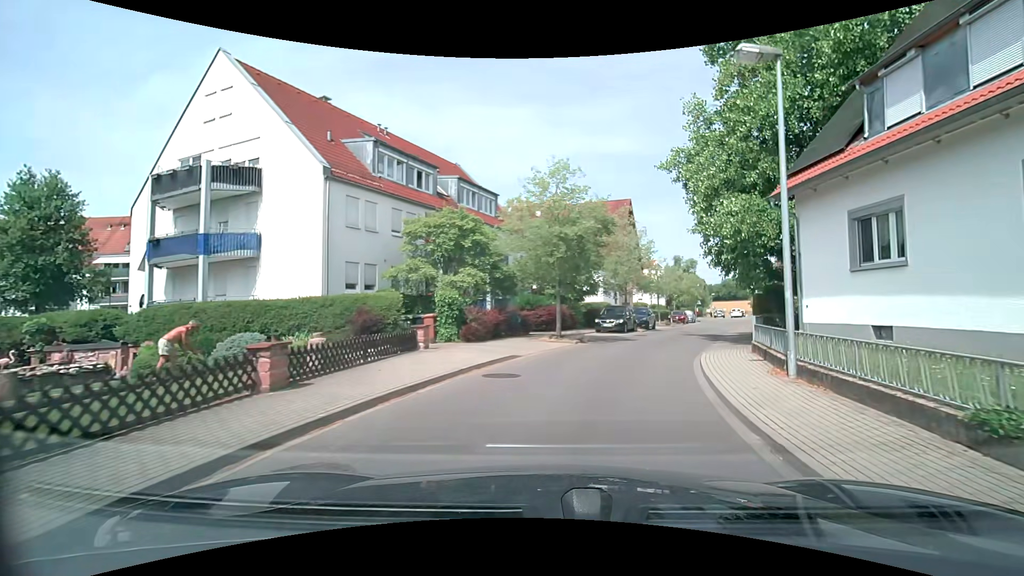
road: tertiary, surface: asphalt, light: Day
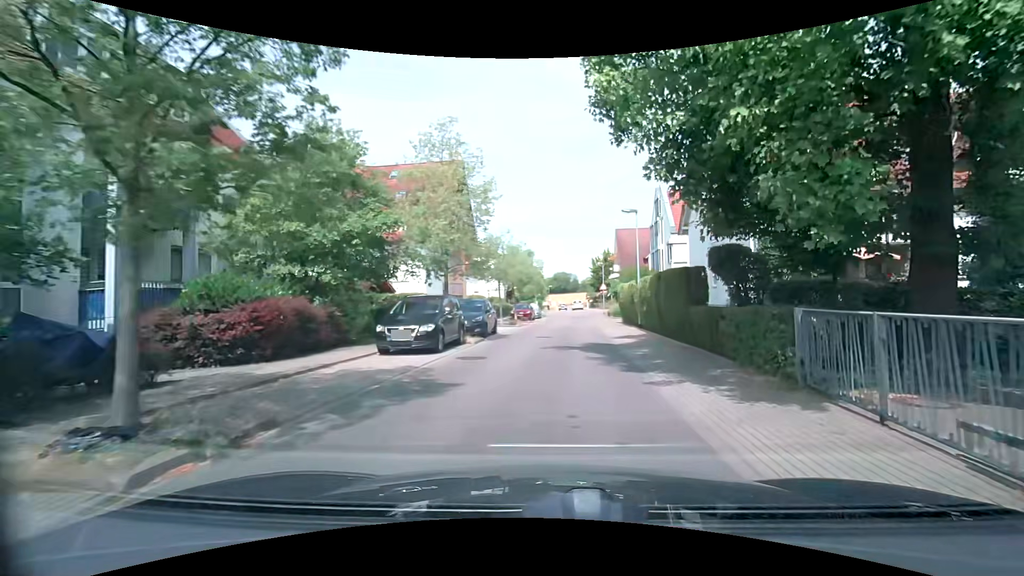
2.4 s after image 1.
(+2.5, +15.4) m; +19°
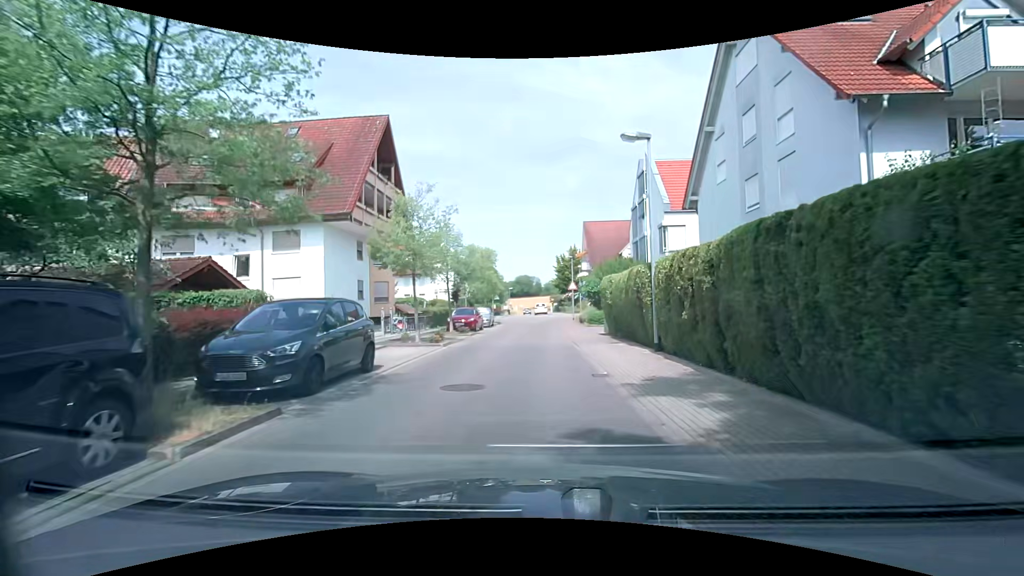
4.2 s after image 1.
(+0.6, +12.1) m; +3°
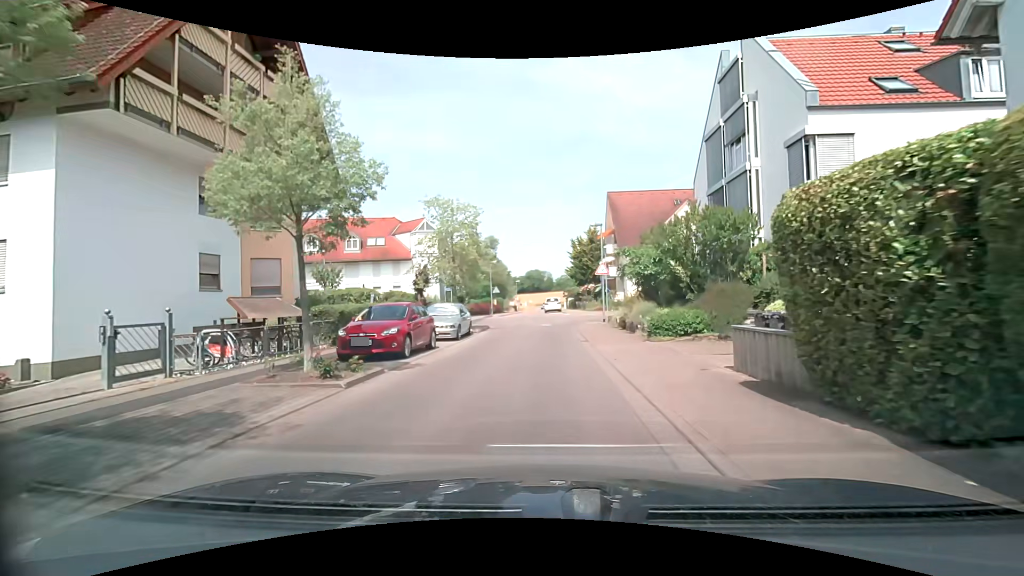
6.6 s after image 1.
(+0.1, +16.7) m; 0°
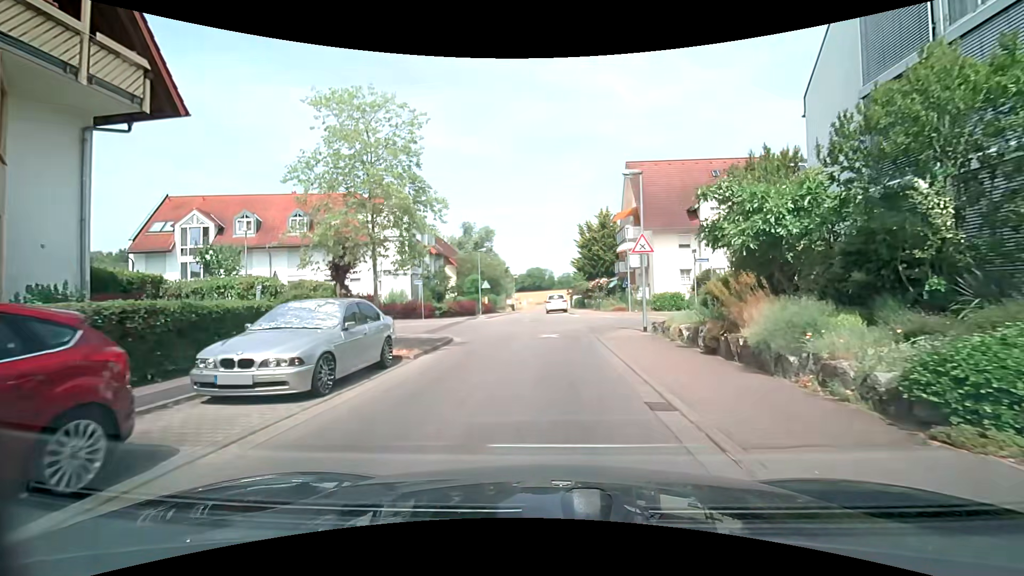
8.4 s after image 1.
(-0.1, +11.8) m; -1°
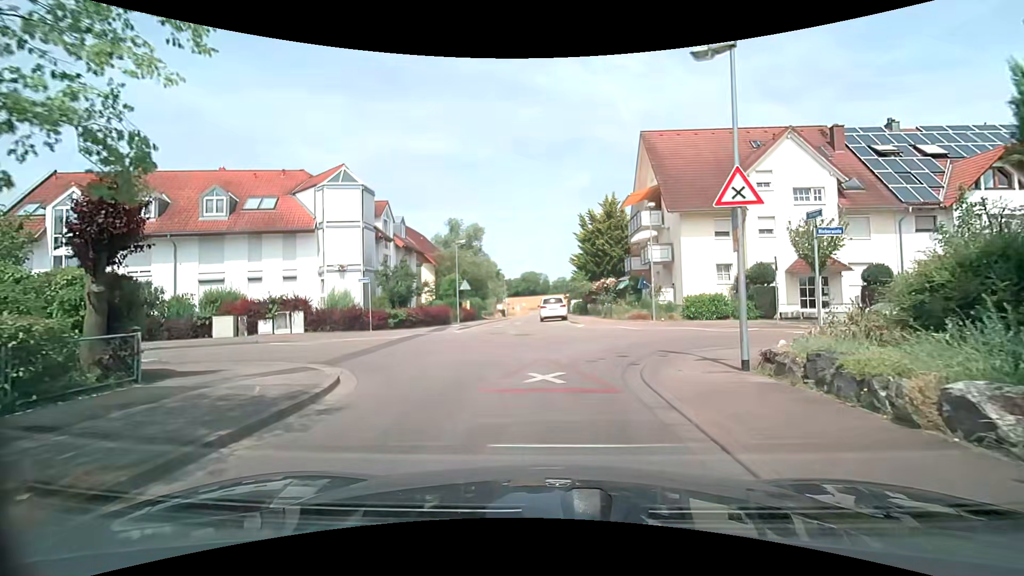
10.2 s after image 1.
(+0.1, +9.4) m; 0°
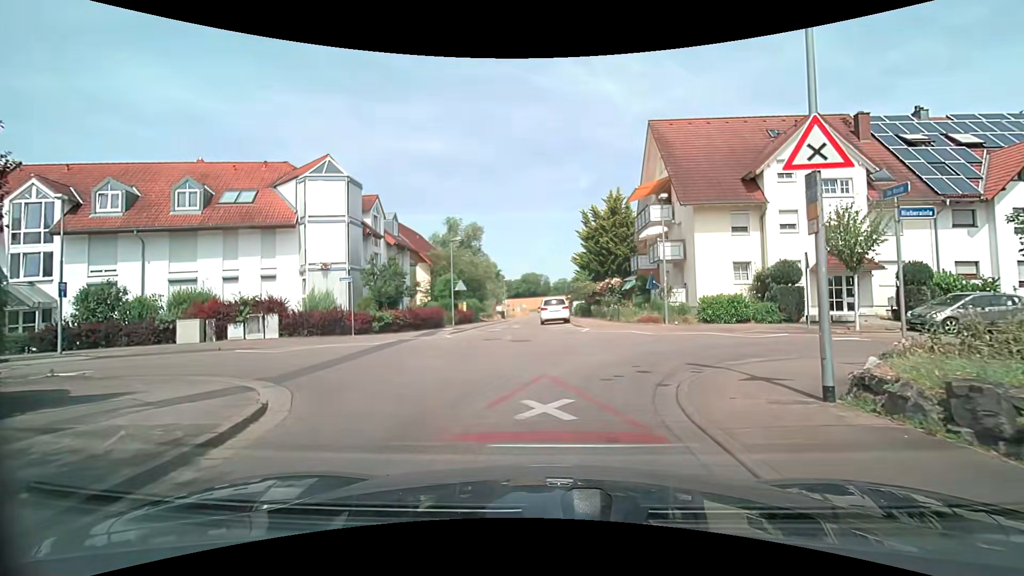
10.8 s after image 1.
(0.0, +2.4) m; 0°
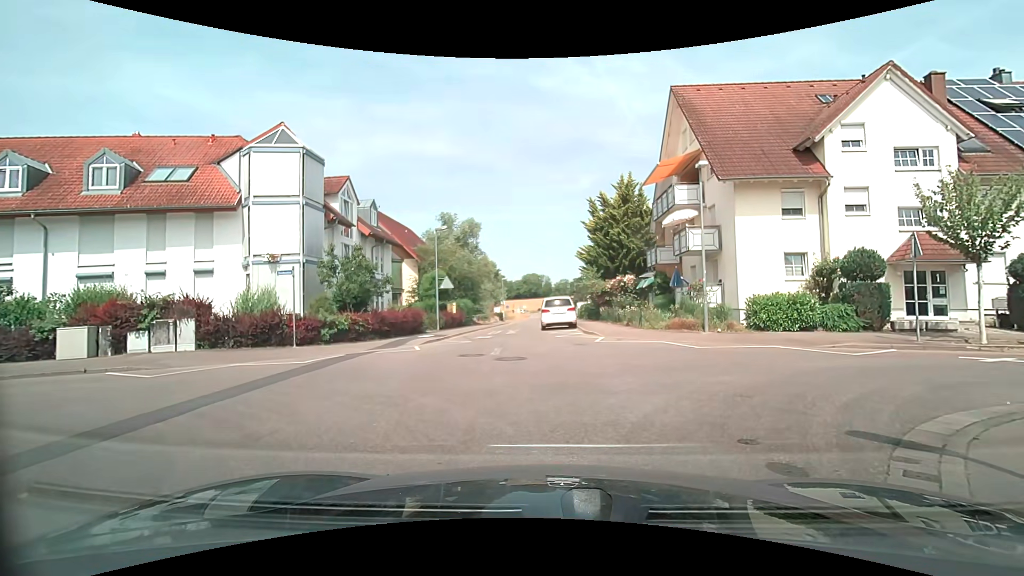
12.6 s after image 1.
(0.0, +5.5) m; -1°
(0, +10) (-1, +20) (-1, +30) (-1, +40) (-1, +50) (-1, +60) (-1, +70) (0, +80) (+1, +90) (+2, +100) m
